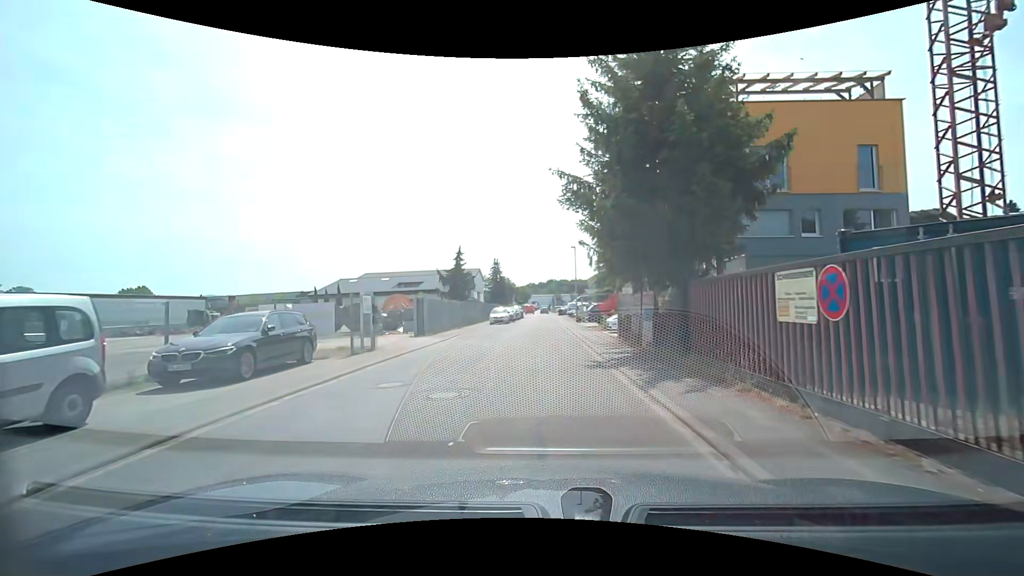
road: residential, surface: asphalt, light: Day
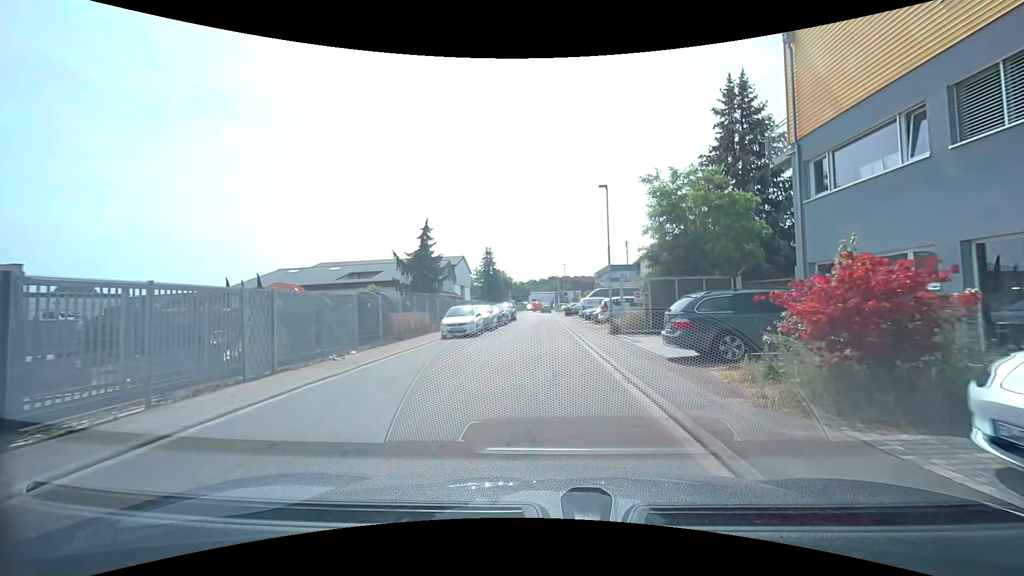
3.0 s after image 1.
(+0.6, +20.6) m; +2°
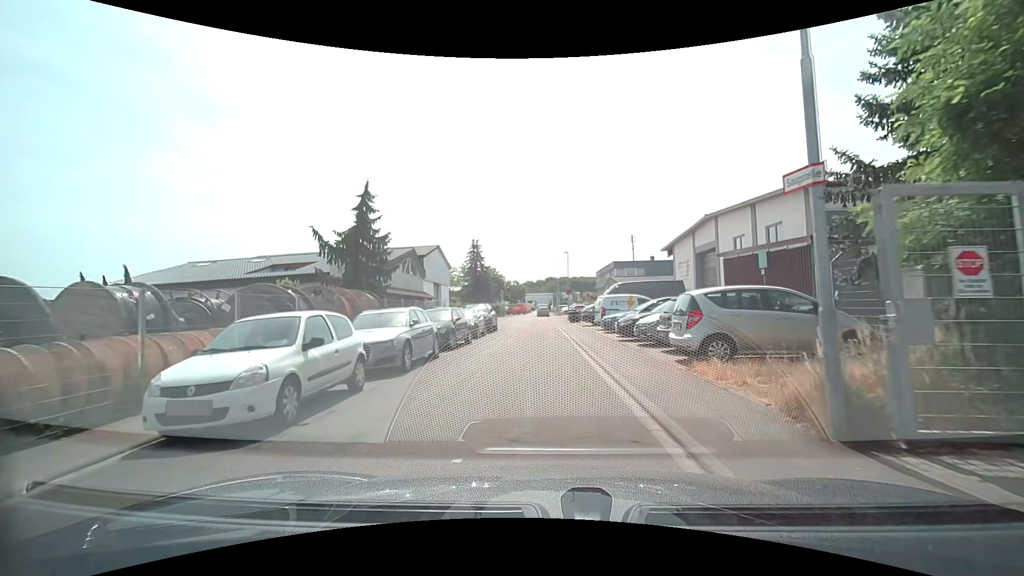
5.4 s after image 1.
(0.0, +16.2) m; 0°
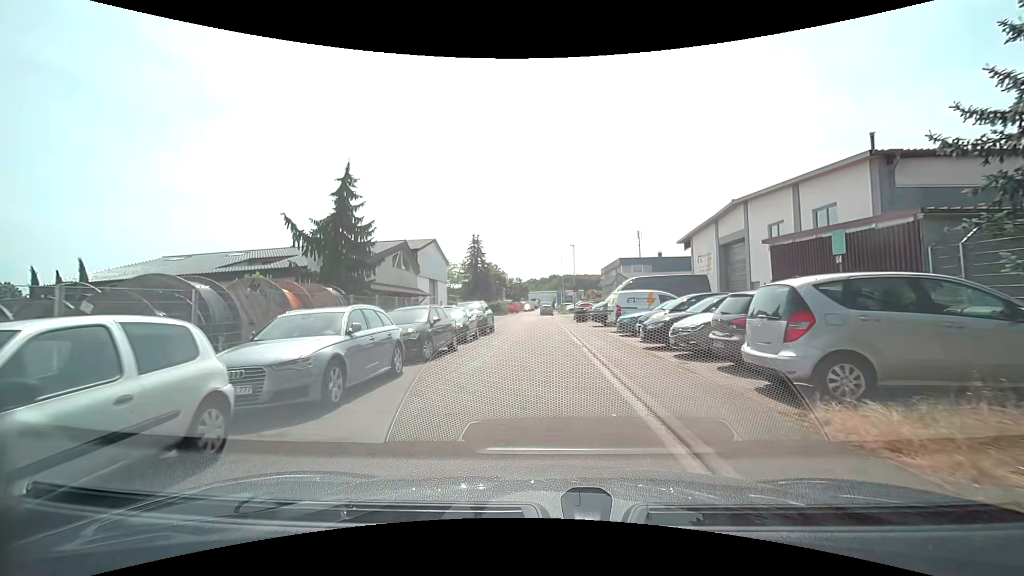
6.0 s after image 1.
(0.0, +4.0) m; -1°
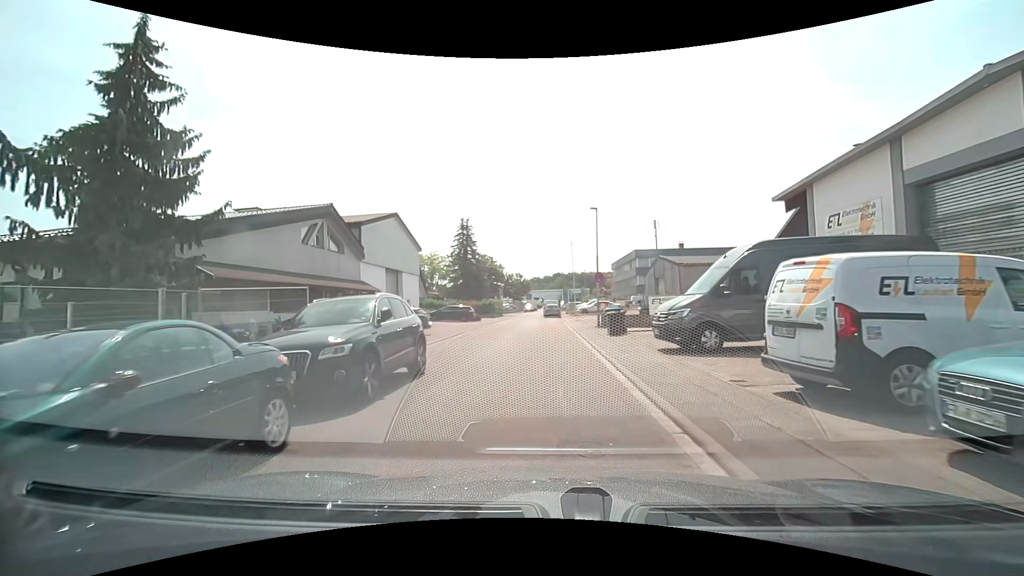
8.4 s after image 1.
(-0.1, +16.1) m; 0°
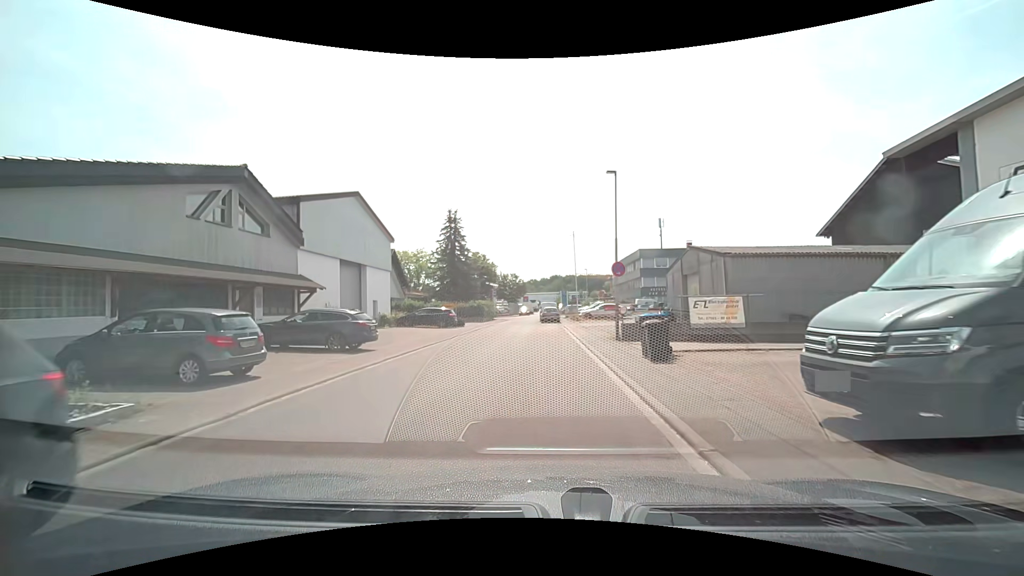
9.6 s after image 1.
(-0.1, +8.0) m; 0°
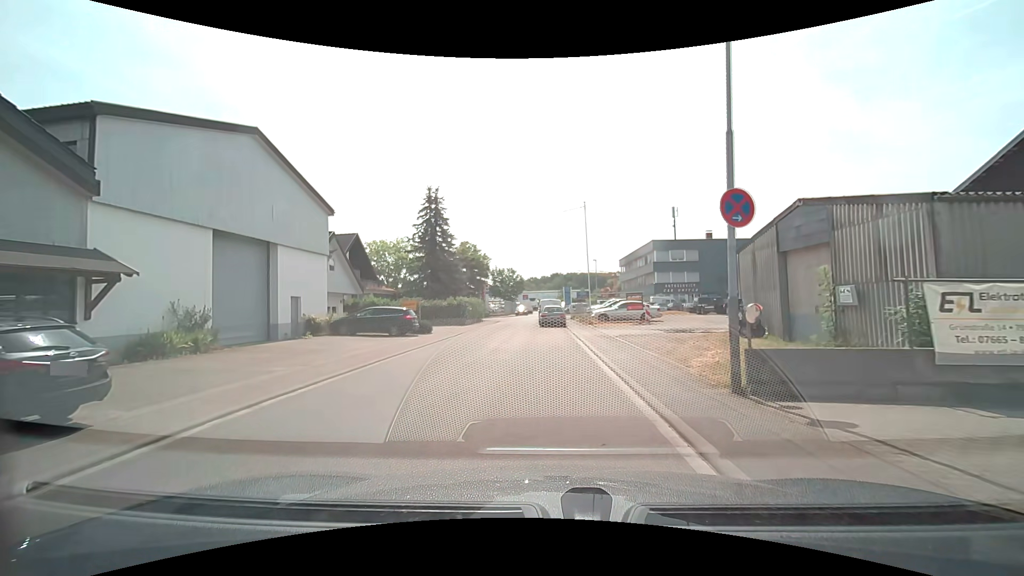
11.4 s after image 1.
(0.0, +11.7) m; 0°
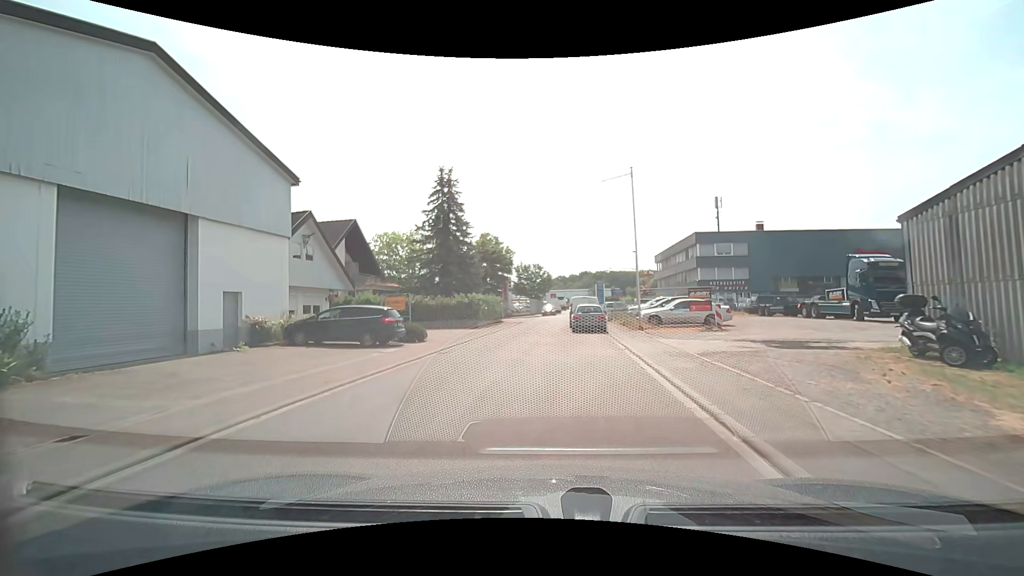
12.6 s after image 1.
(-0.2, +7.5) m; -3°
(0, +10) (-1, +20) (-1, +30) (0, +40) (+2, +50) (+3, +60) (+3, +70) (+3, +80) (+4, +90) (+4, +100) m
